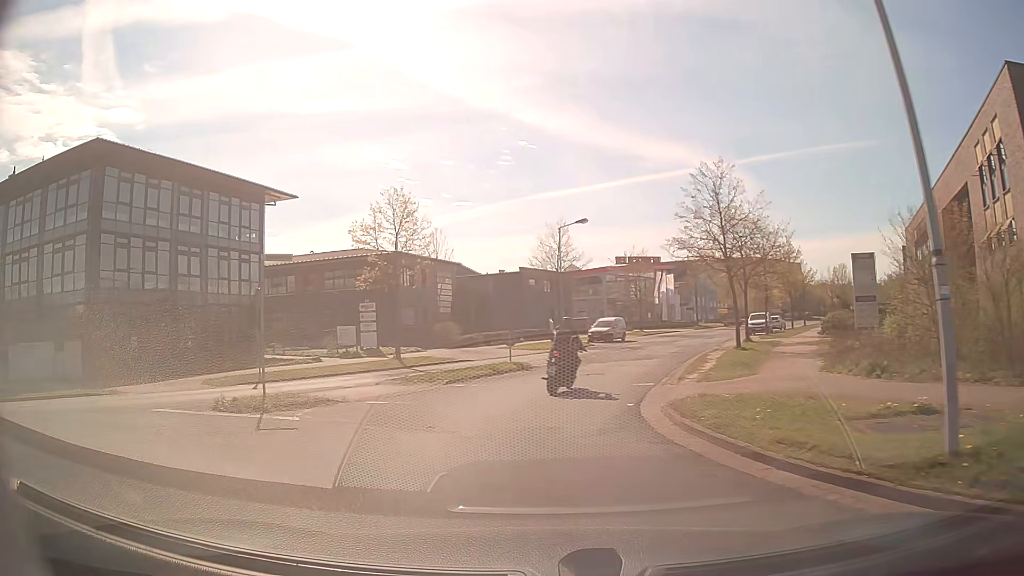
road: residential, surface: asphalt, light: Day
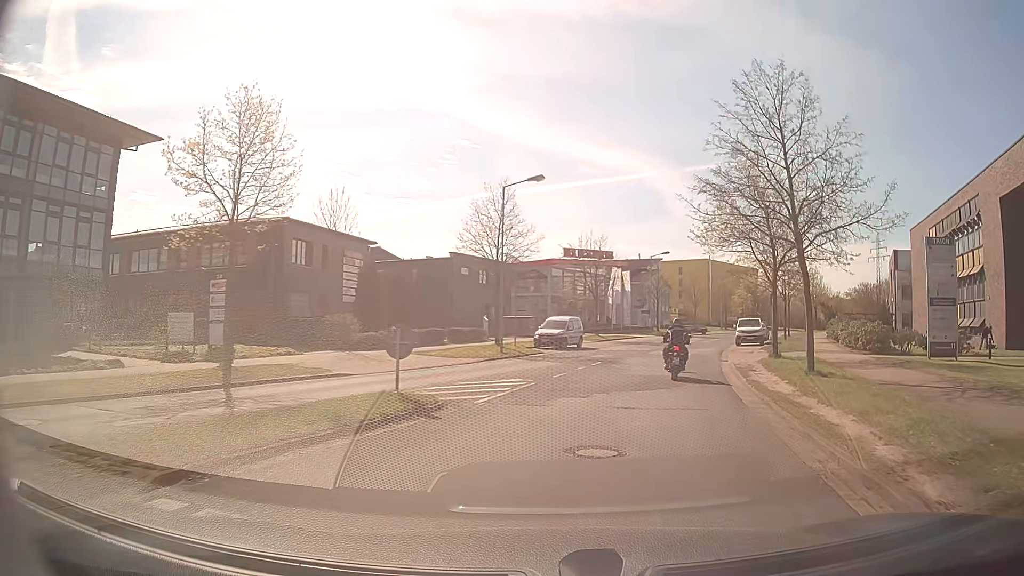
(0.0, +12.9) m; +5°
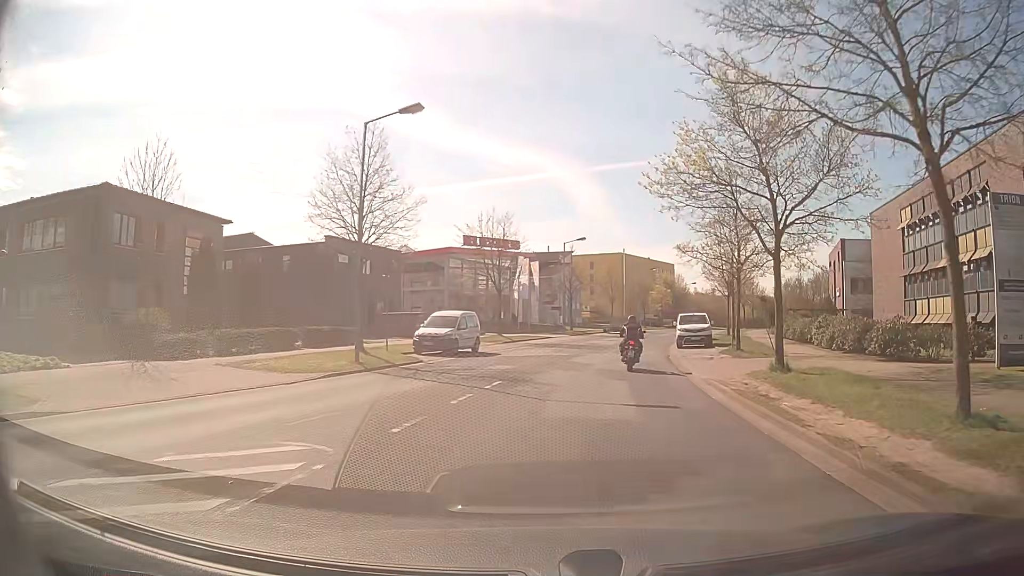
(+0.8, +10.0) m; +9°
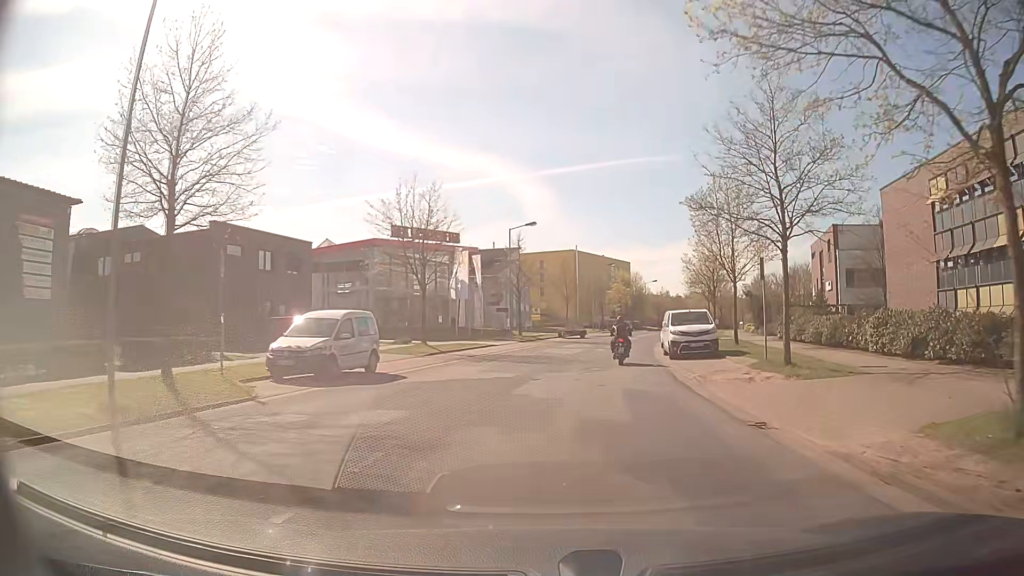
(+0.3, +10.9) m; +3°
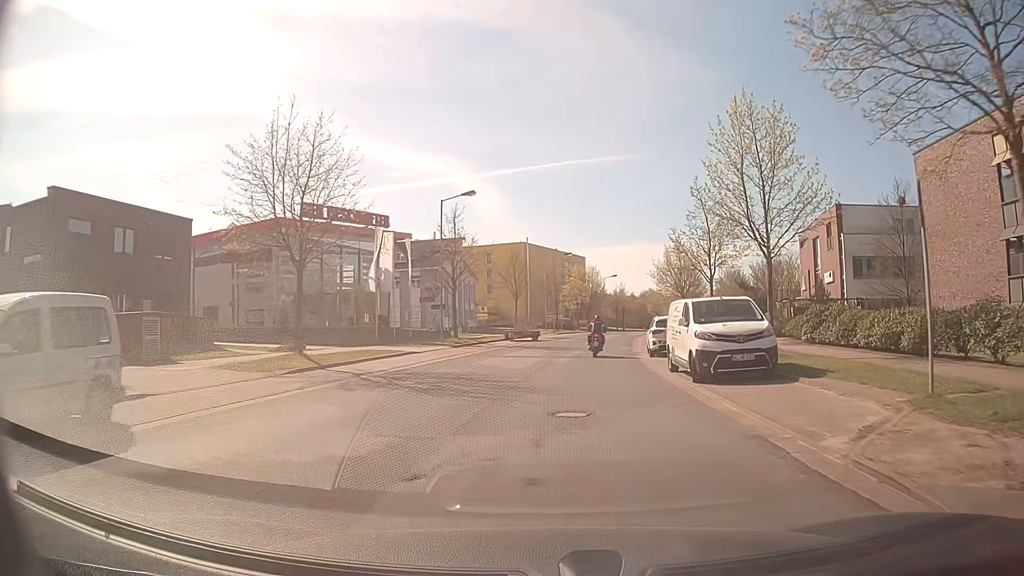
(+0.4, +11.3) m; +4°
(0, +10) (+1, +20) (+2, +30) (+3, +40) (+5, +50) (+7, +59) (+9, +69) (+11, +79) (+14, +89) (+17, +98) m
